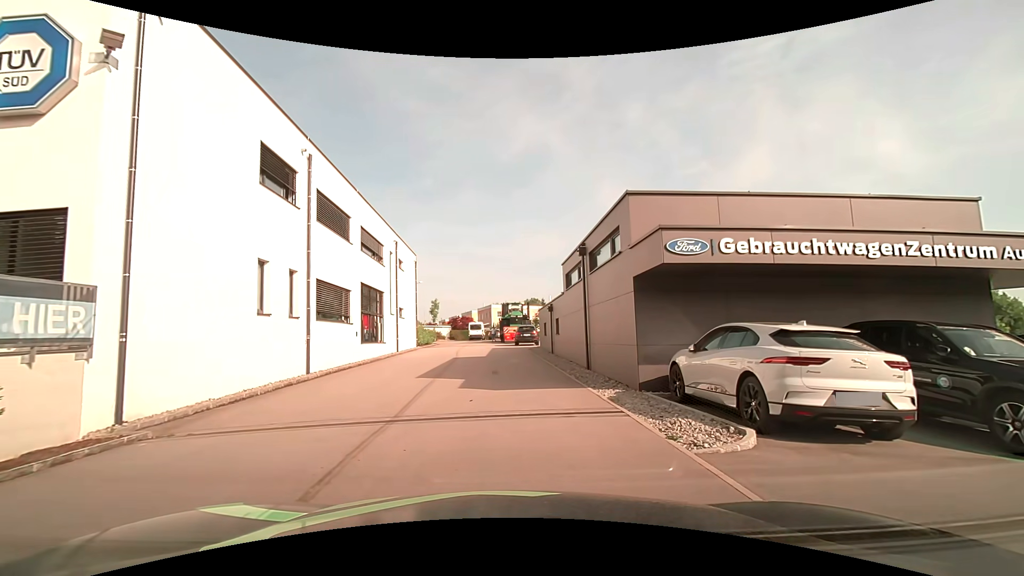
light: Day
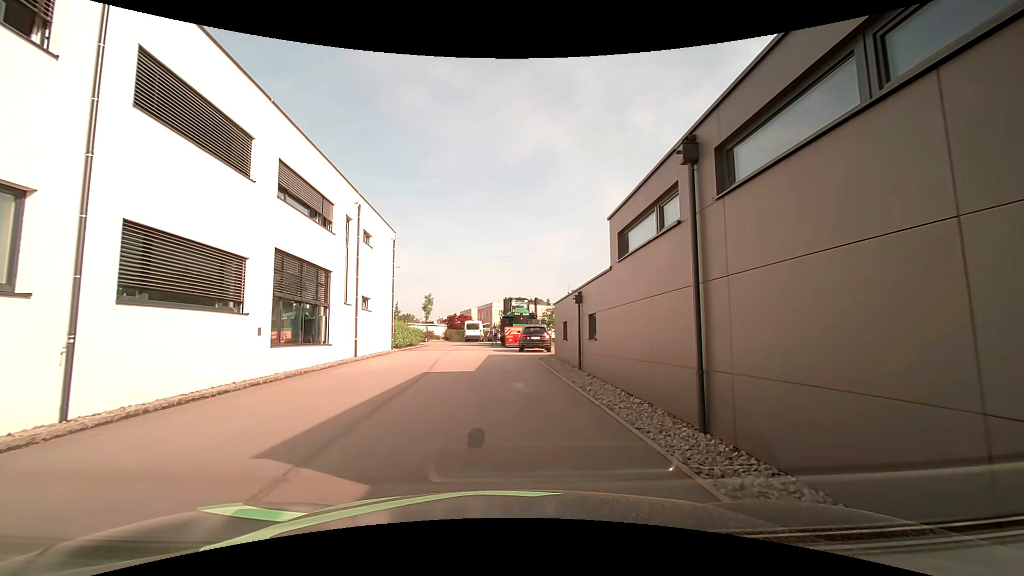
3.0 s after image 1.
(+0.1, +9.6) m; -1°
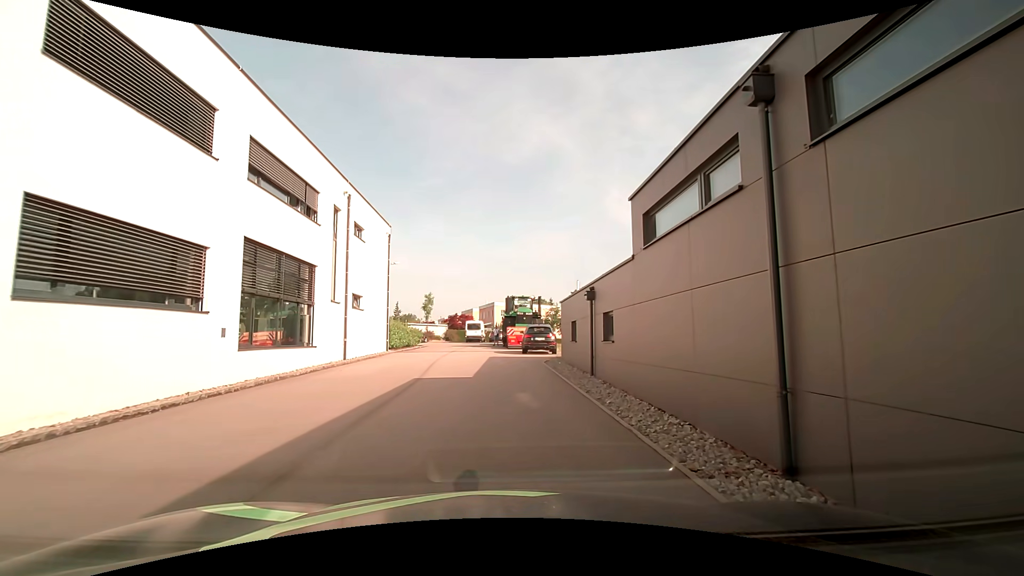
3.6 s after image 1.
(0.0, +2.0) m; +1°
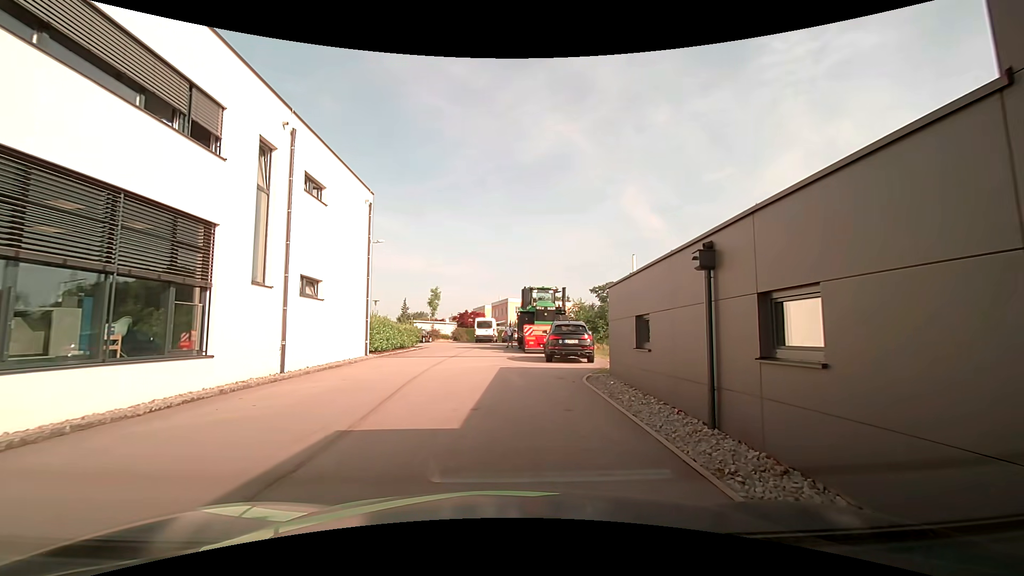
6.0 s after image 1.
(0.0, +7.6) m; -1°
